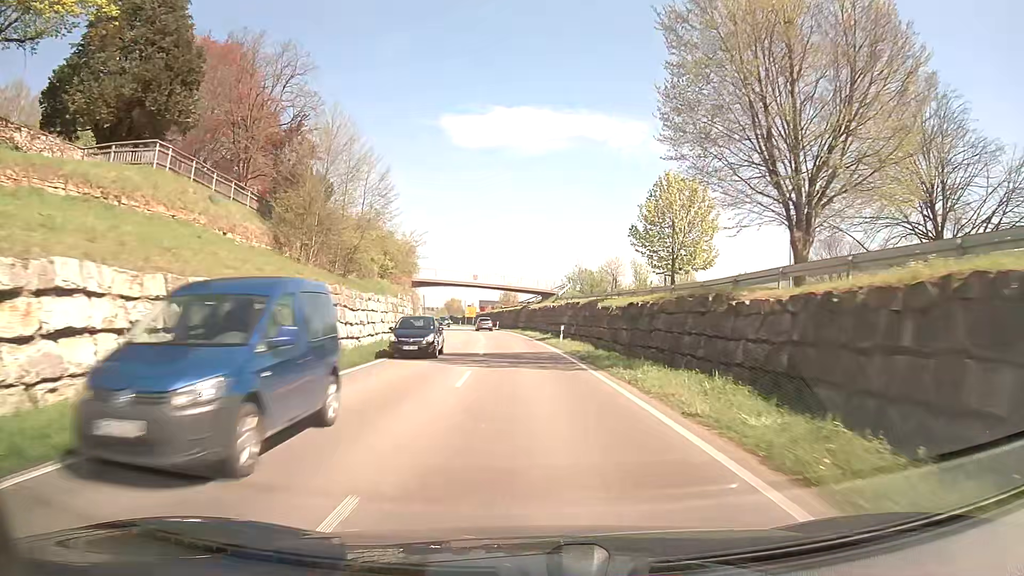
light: Day
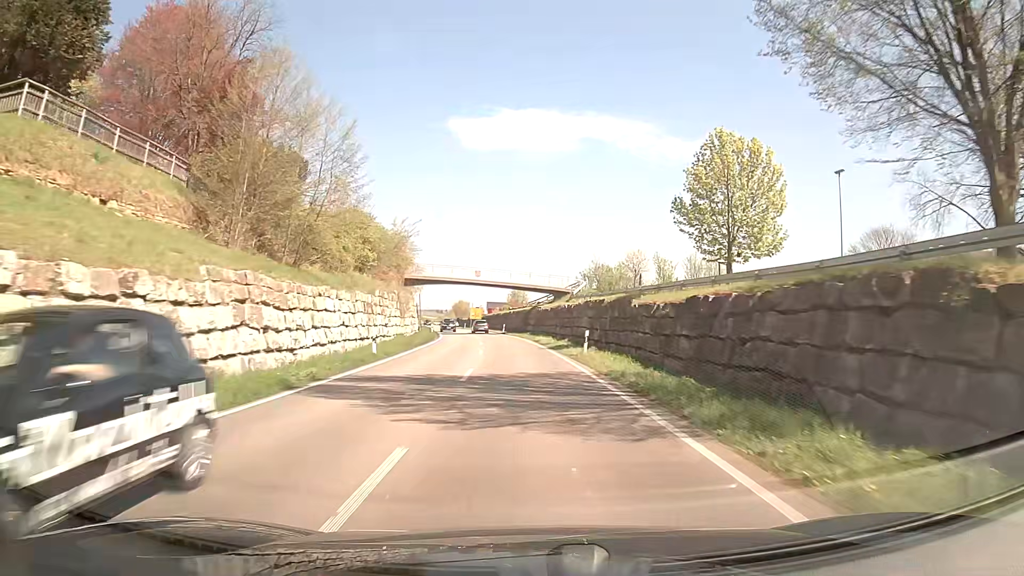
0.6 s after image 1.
(0.0, +10.0) m; -1°
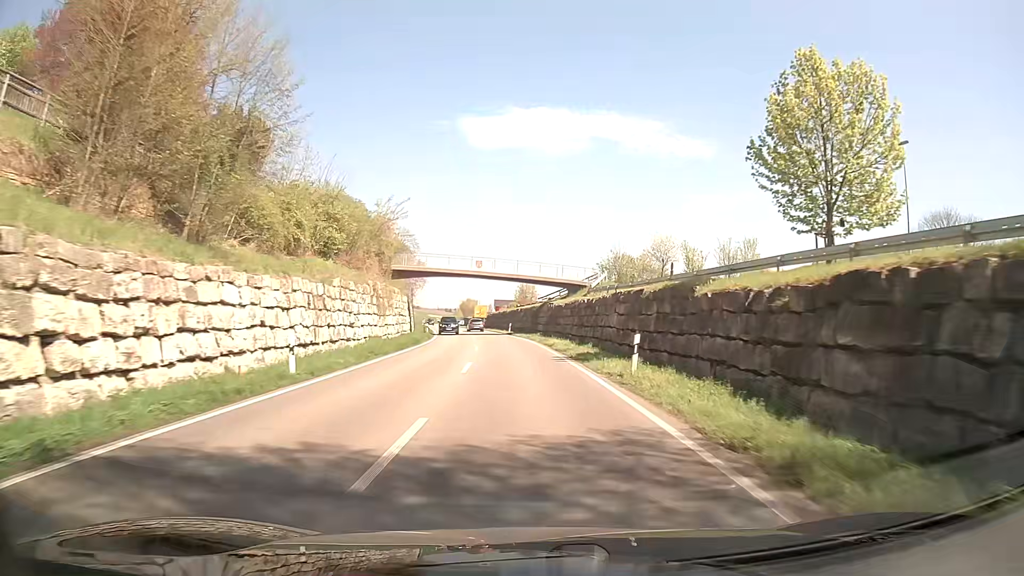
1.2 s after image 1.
(-0.1, +10.1) m; -1°
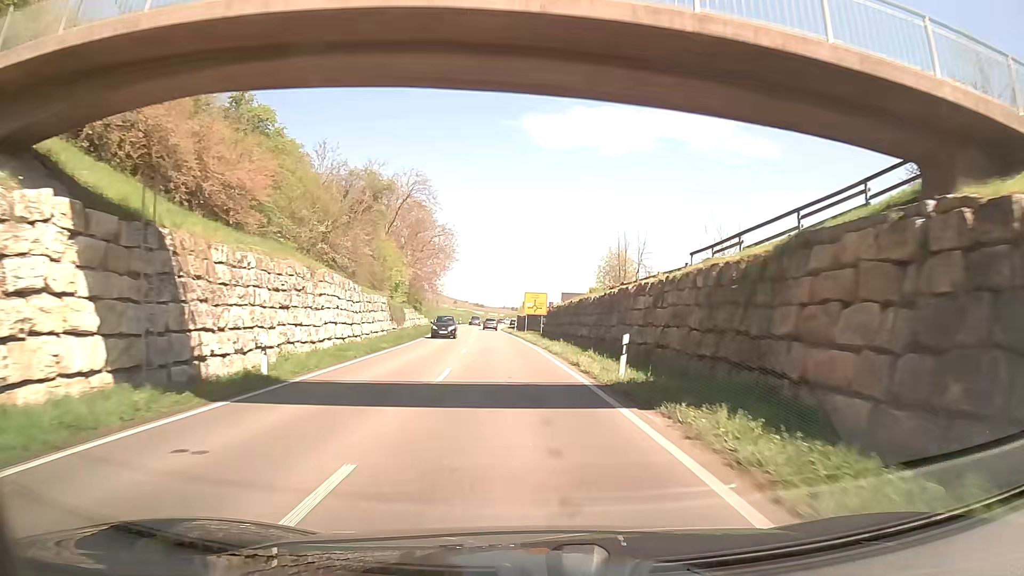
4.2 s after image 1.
(-2.5, +51.2) m; -6°
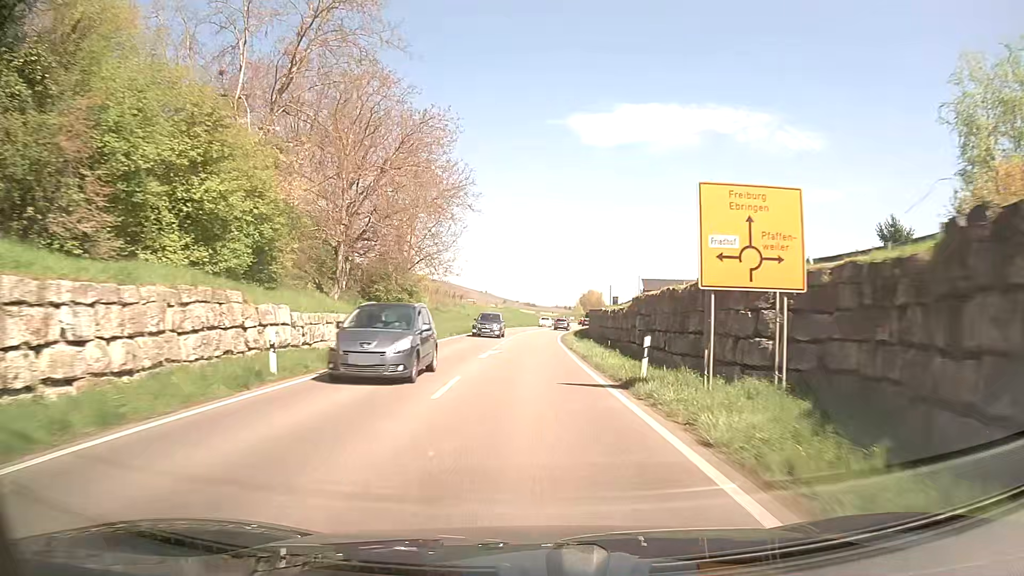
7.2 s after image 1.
(-2.6, +50.8) m; -4°
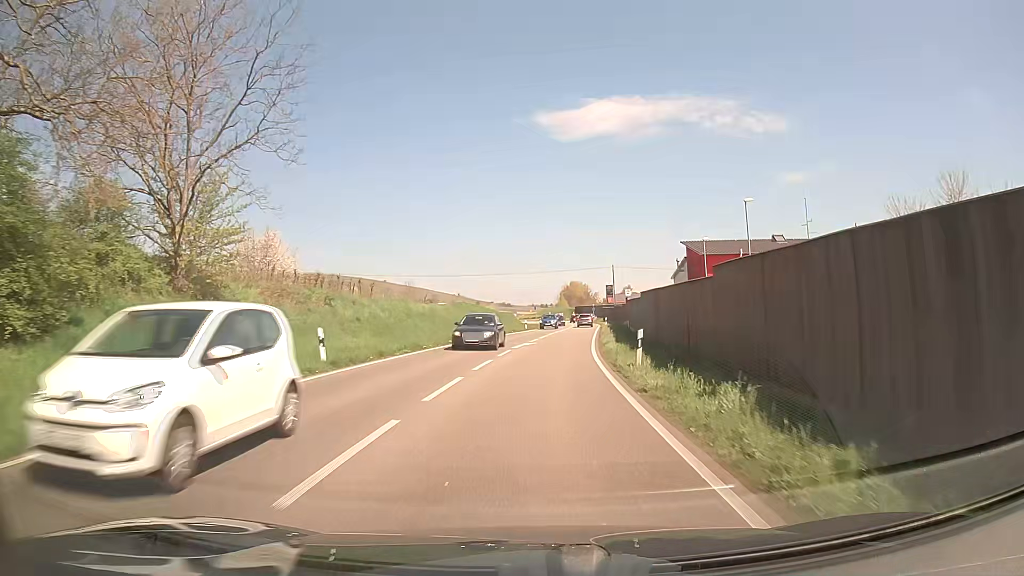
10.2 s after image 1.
(+0.7, +48.1) m; +2°
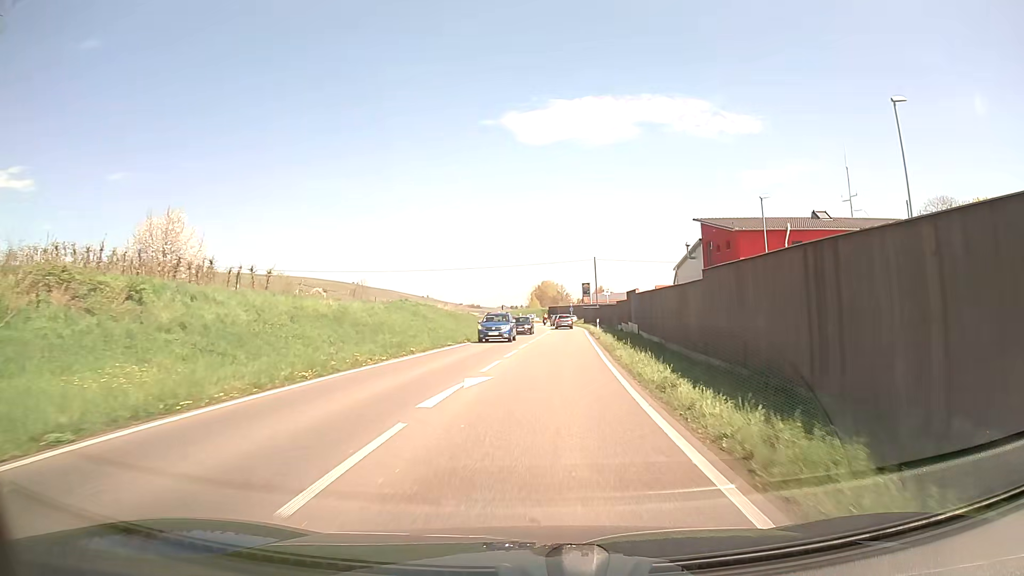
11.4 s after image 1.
(+0.4, +18.0) m; +2°
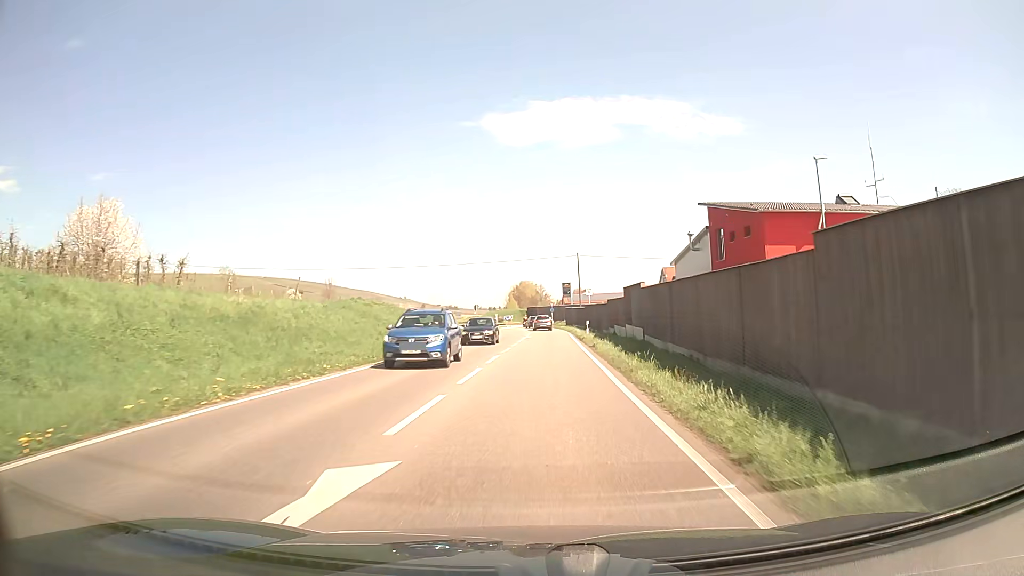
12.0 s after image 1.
(+0.2, +8.7) m; +2°
(0, +10) (+1, +20) (+1, +30) (+1, +40) (+1, +50) (+2, +60) (+1, +70) (+1, +80) (0, +90) (0, +100) m
